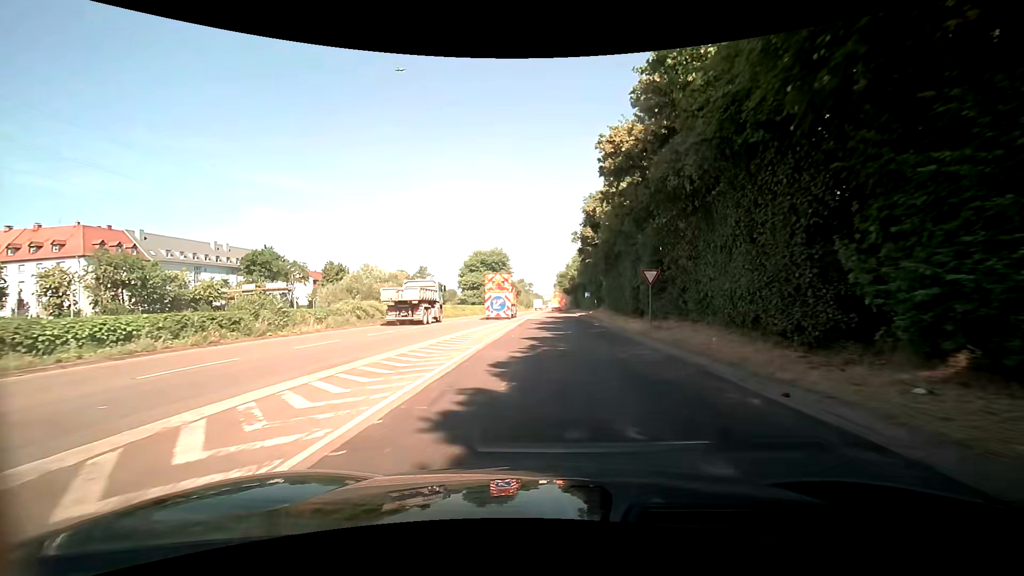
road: trunk_link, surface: asphalt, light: Day
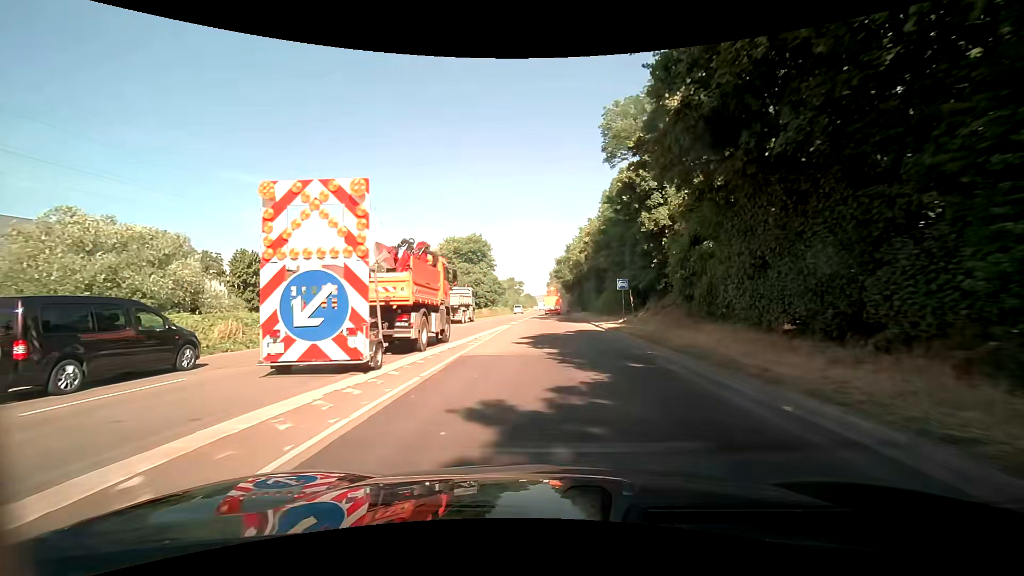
(+0.5, +33.6) m; +1°
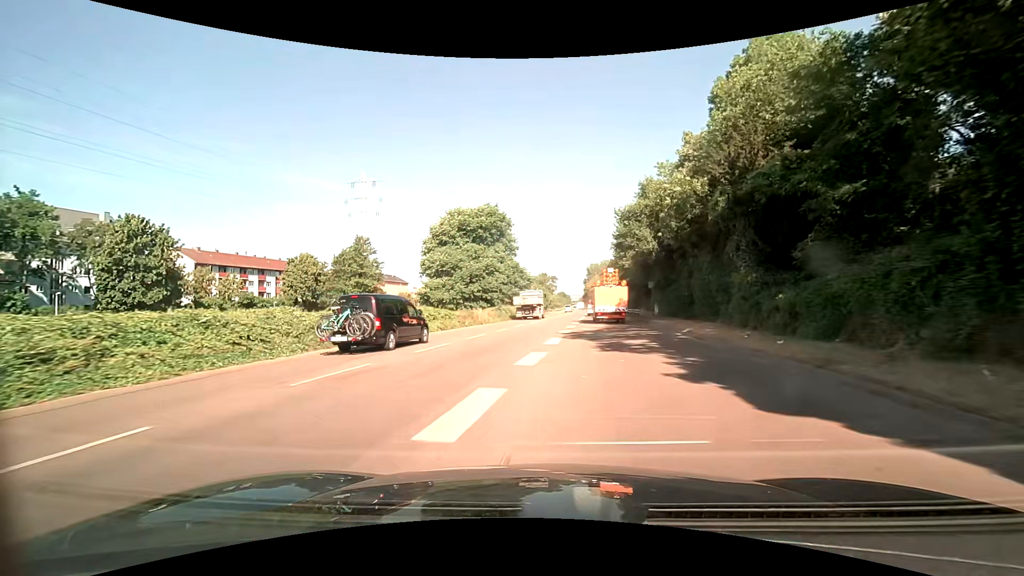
(-1.0, +34.7) m; -4°
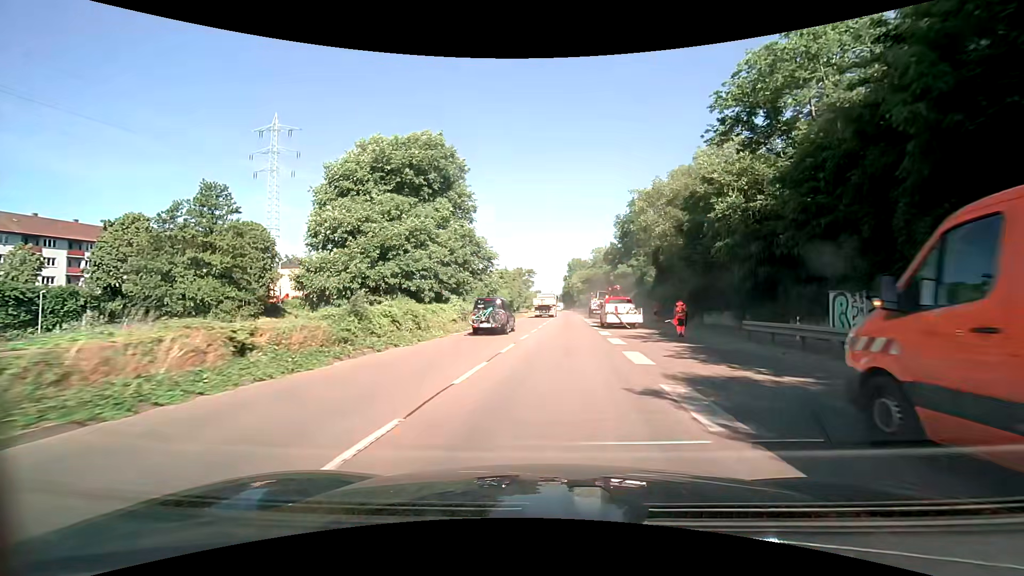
(+0.2, +36.0) m; +3°
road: trunk
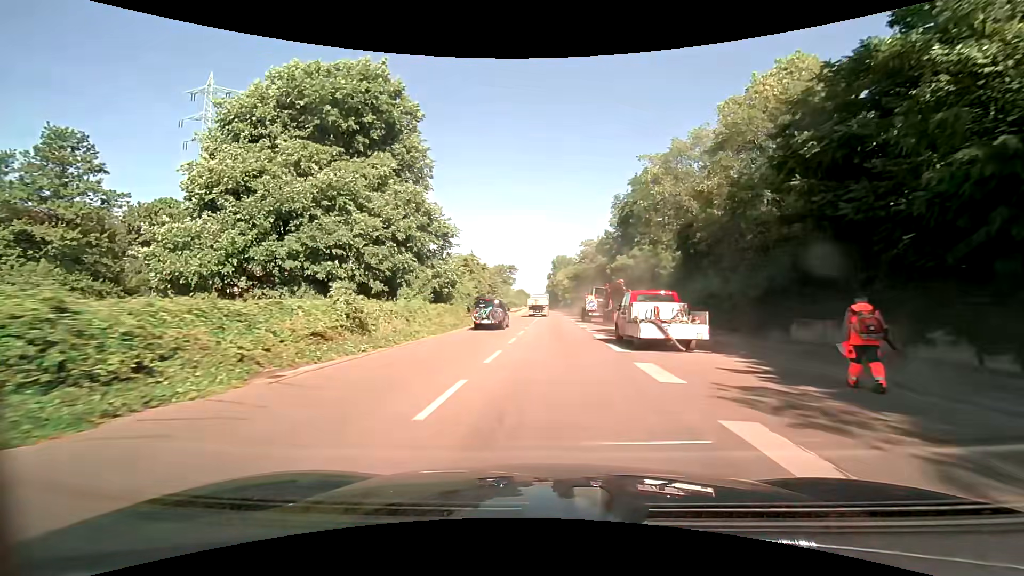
(+0.2, +14.9) m; +2°
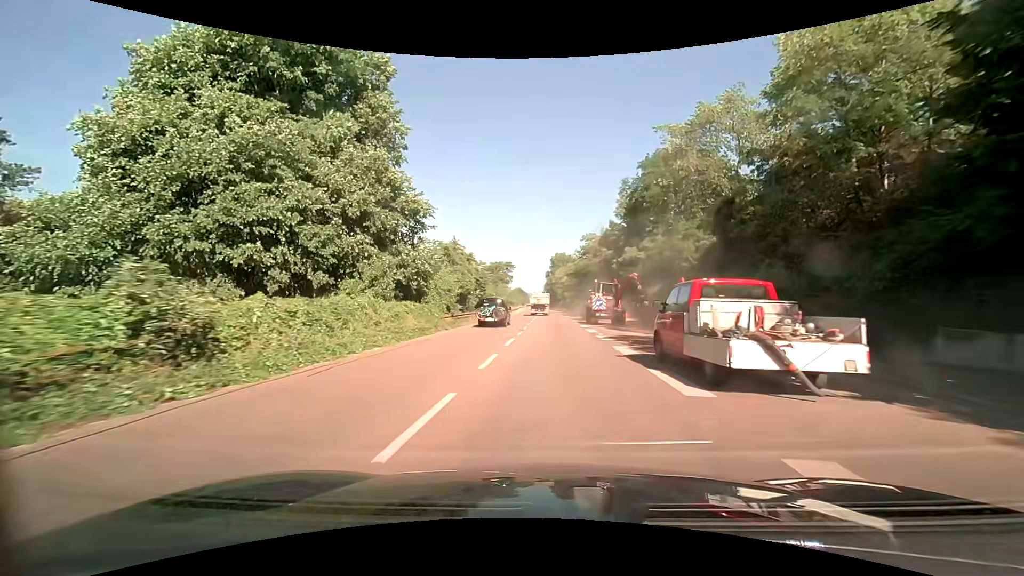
(0.0, +7.5) m; 0°
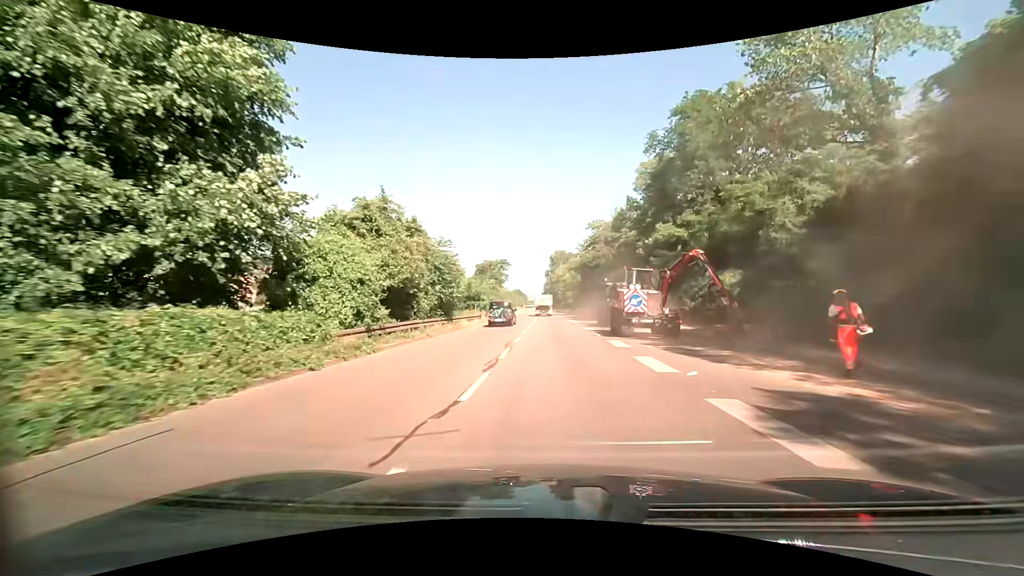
(+0.1, +15.4) m; 0°
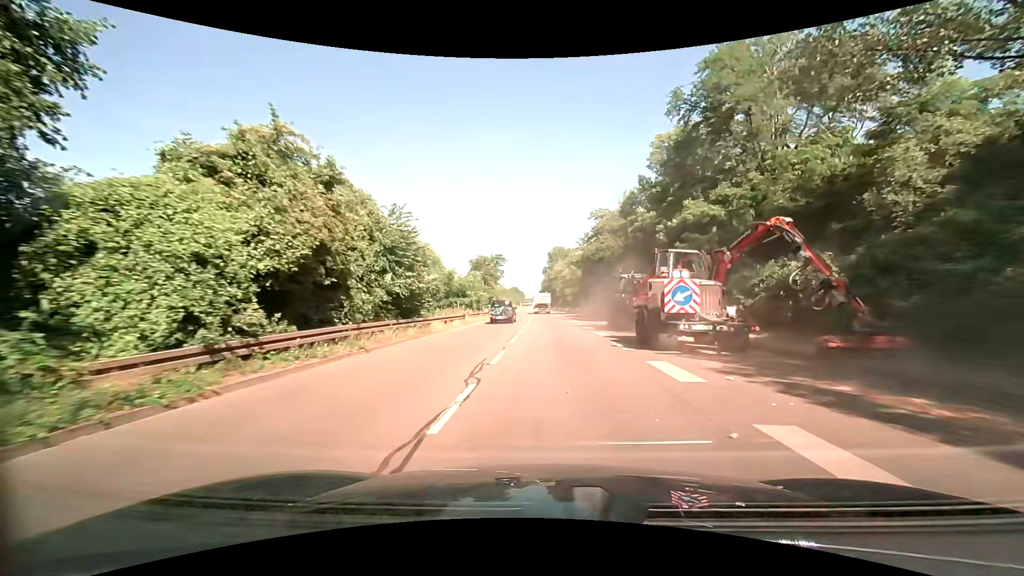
(0.0, +7.8) m; +1°
(0, +10) (0, +20) (0, +30) (0, +40) (0, +50) (0, +60) (0, +70) (-1, +80) (-1, +90) (-1, +100) m
